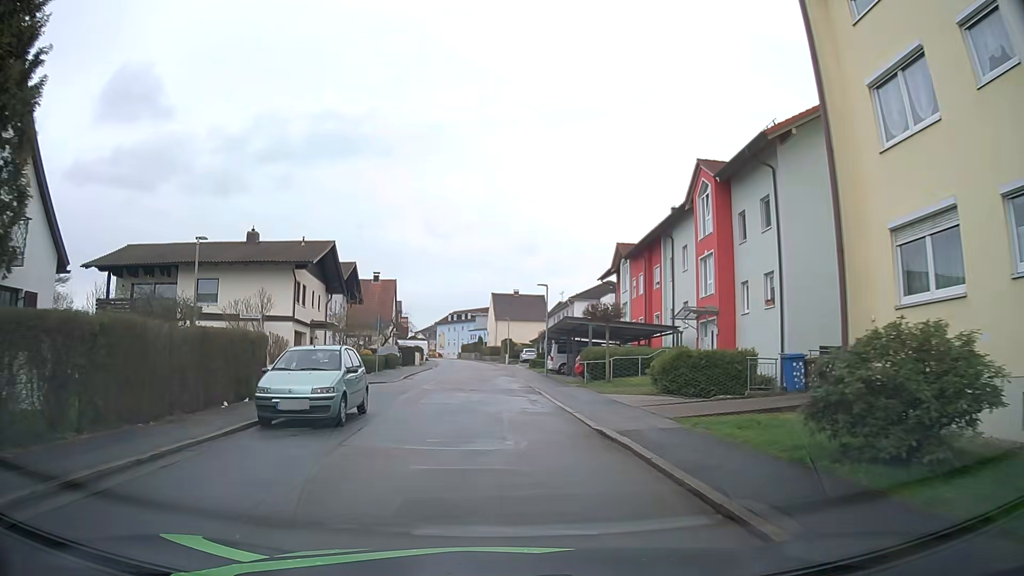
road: residential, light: Day
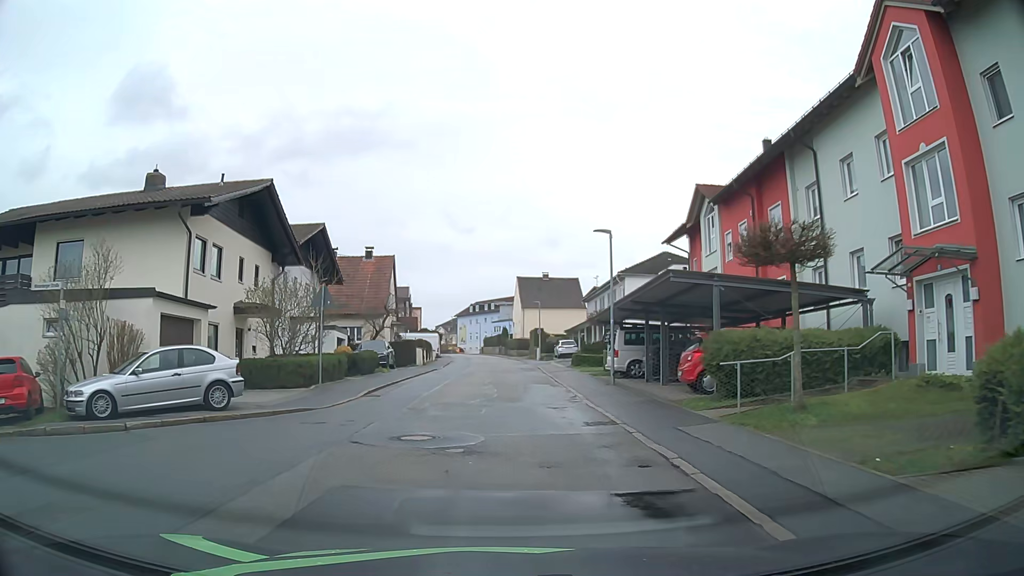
(-0.3, +15.5) m; -2°
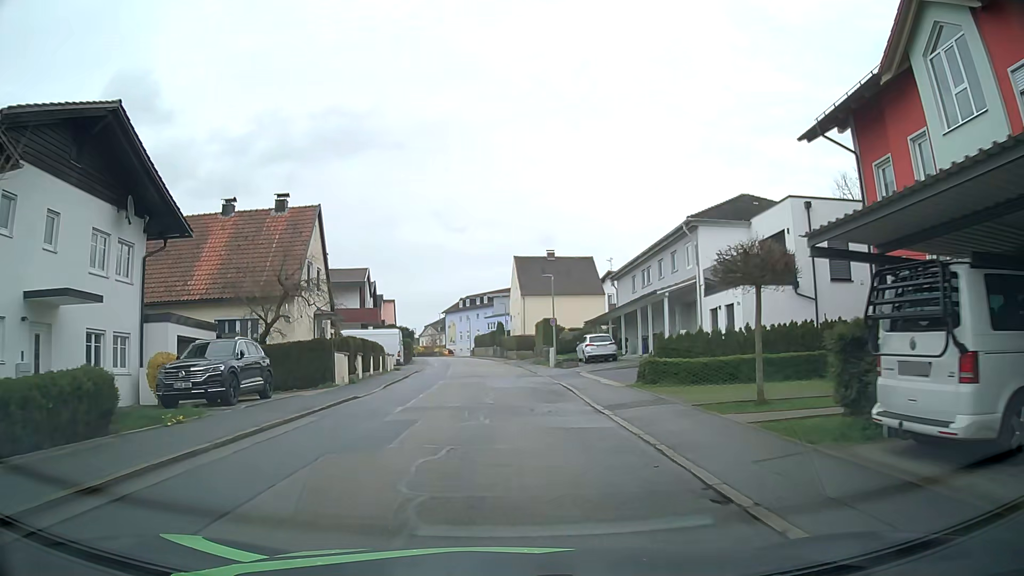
(+0.1, +20.9) m; 0°
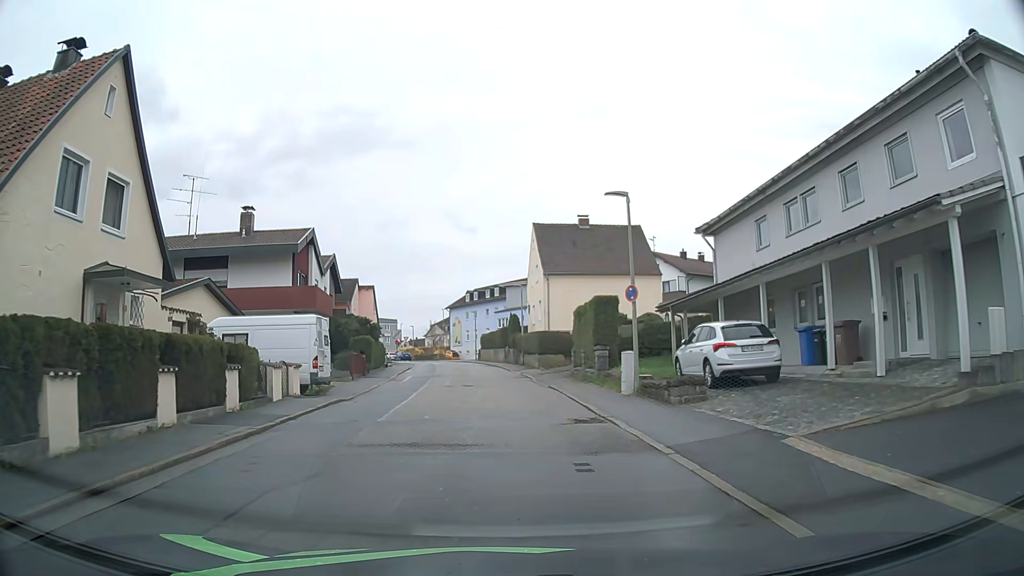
(-0.2, +20.3) m; -1°
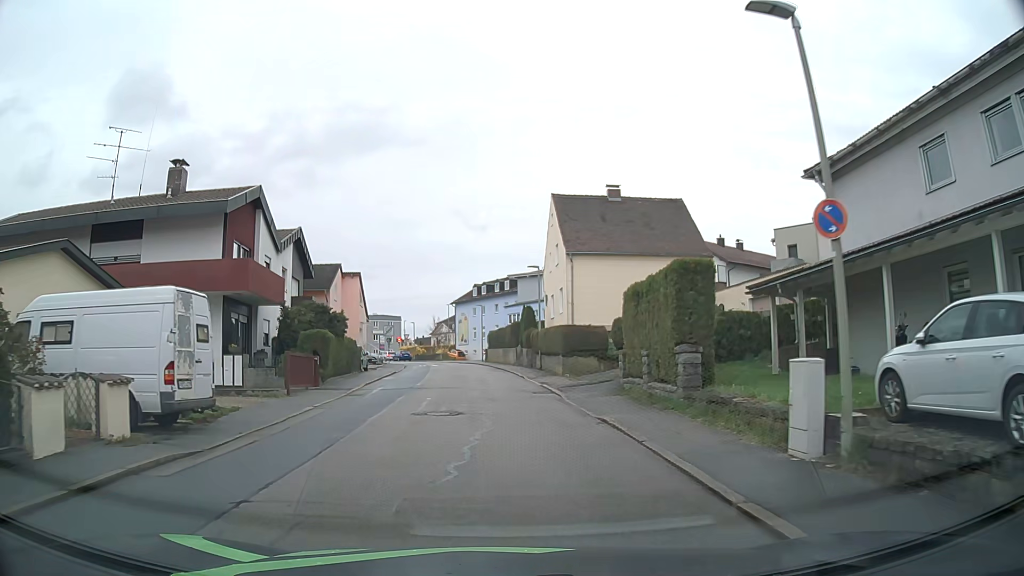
(-0.2, +10.1) m; -1°
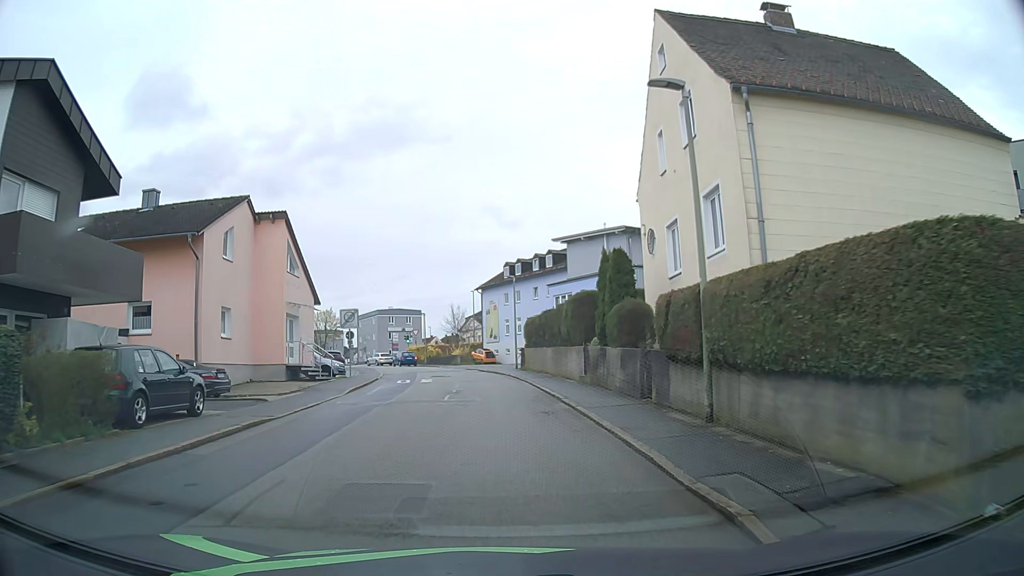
(-0.9, +24.3) m; -4°
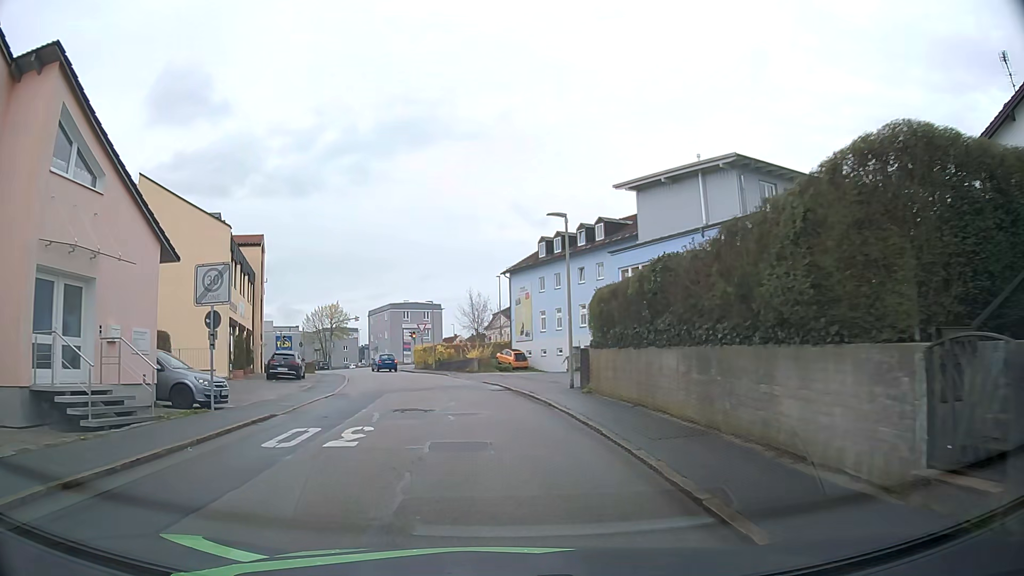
(-0.4, +17.8) m; -3°
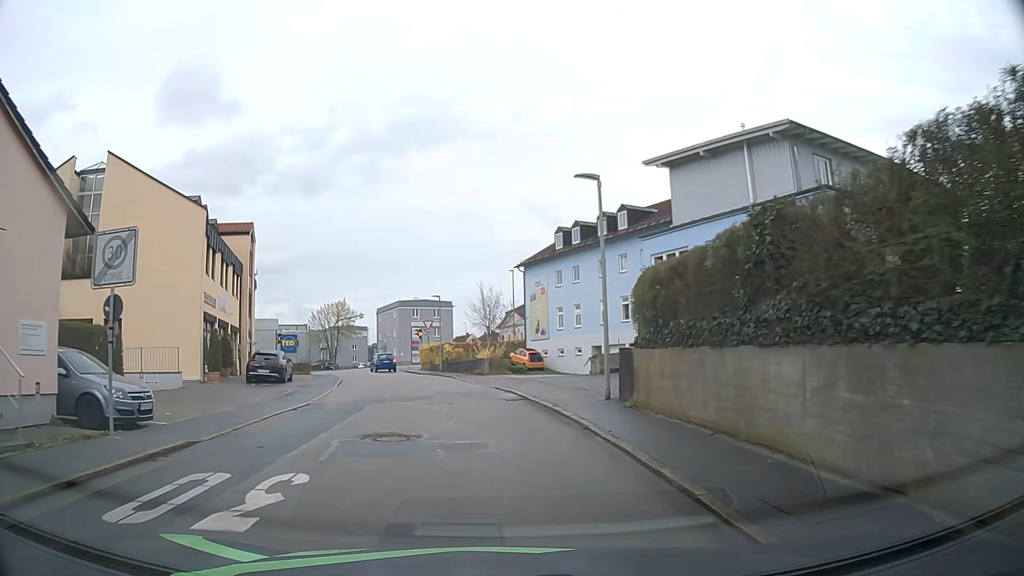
(0.0, +4.6) m; 0°
